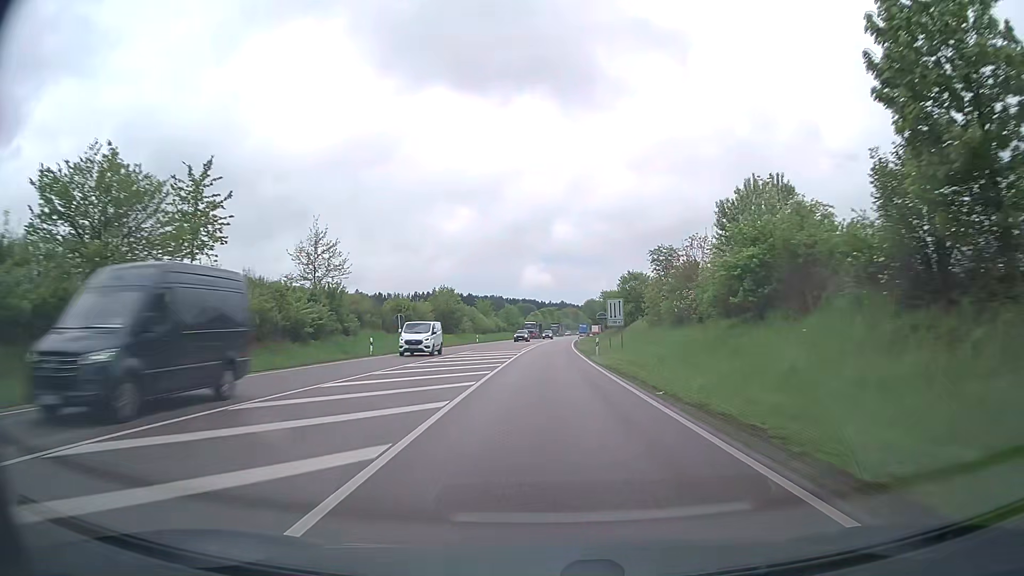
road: primary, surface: asphalt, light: Day
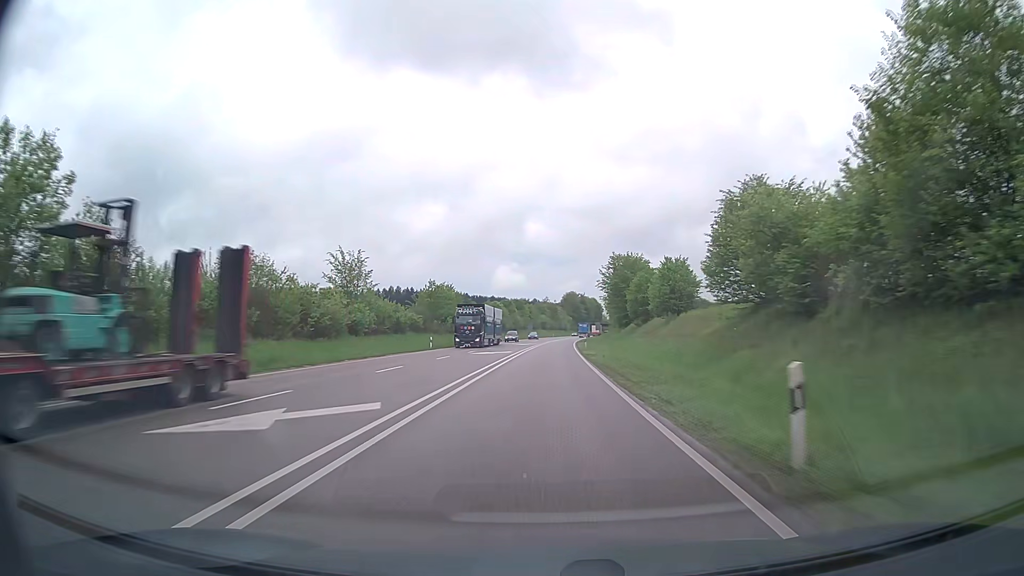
(+1.9, +80.0) m; +2°
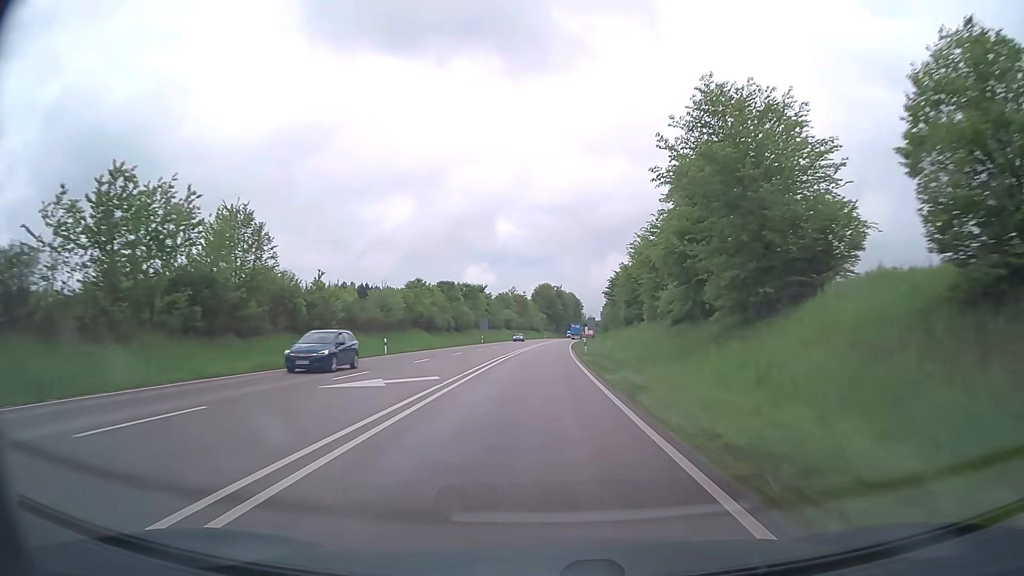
(+1.4, +63.7) m; +2°
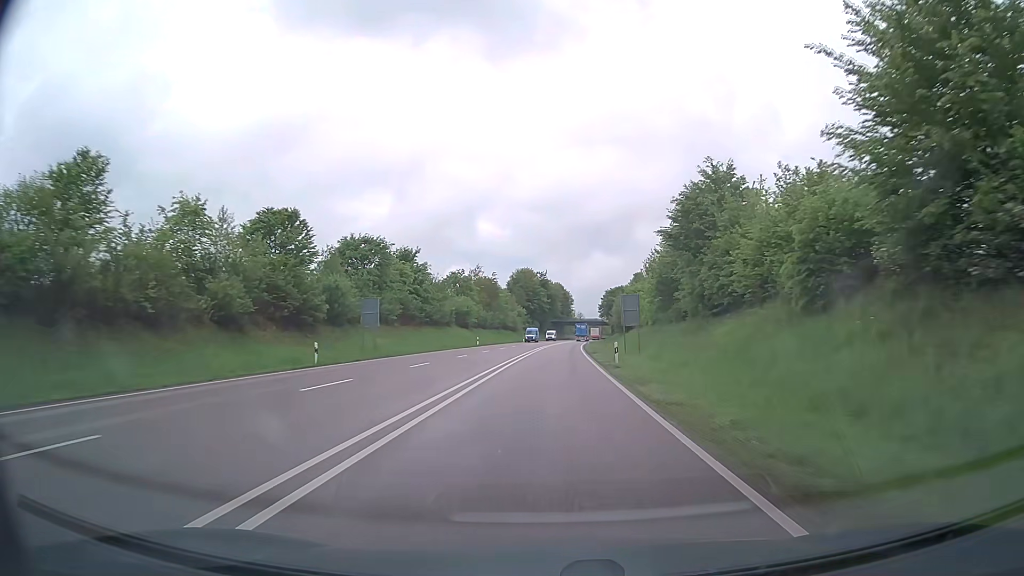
(+0.9, +63.8) m; +1°
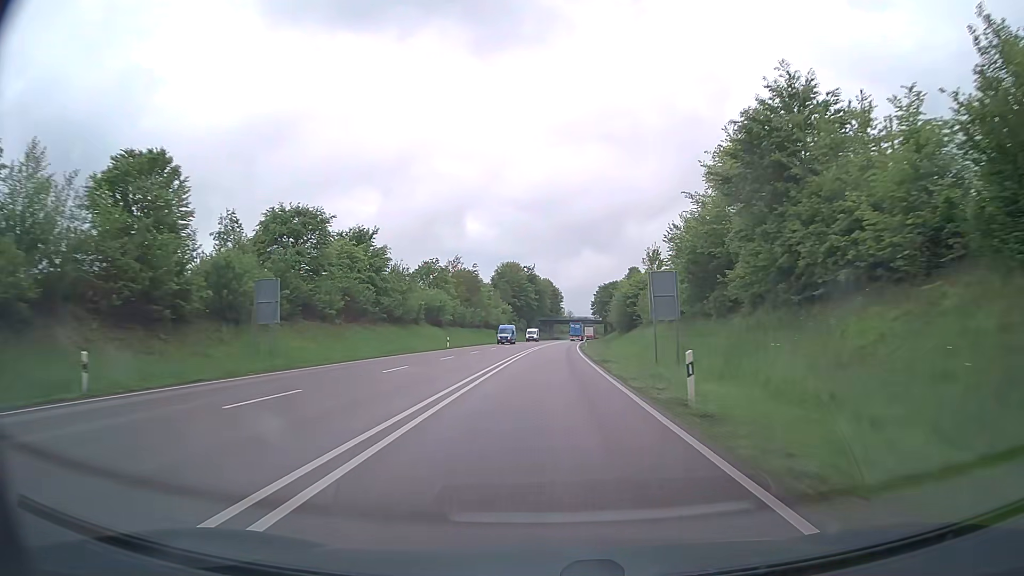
(+0.2, +16.0) m; +1°
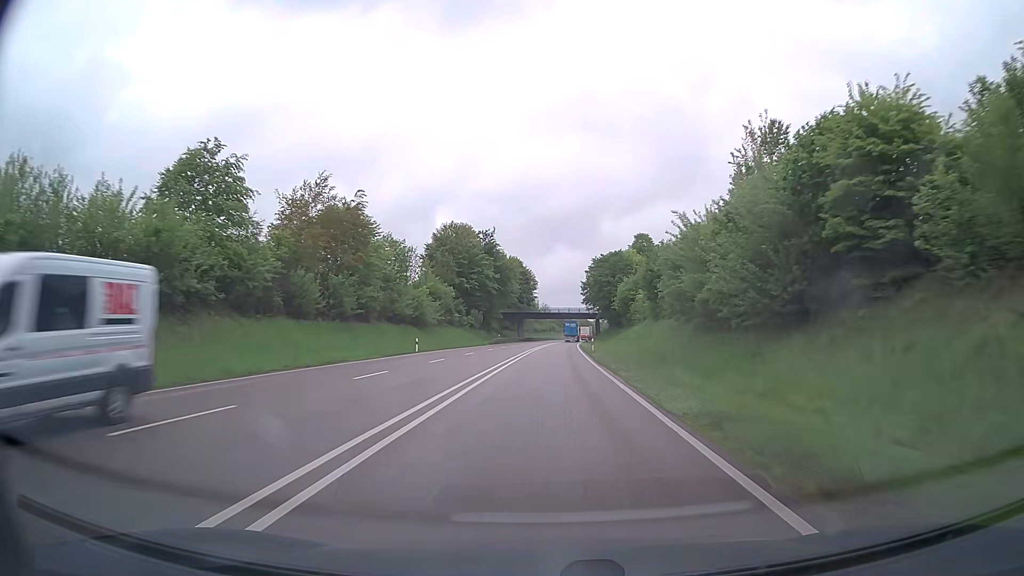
(+1.3, +63.5) m; +2°
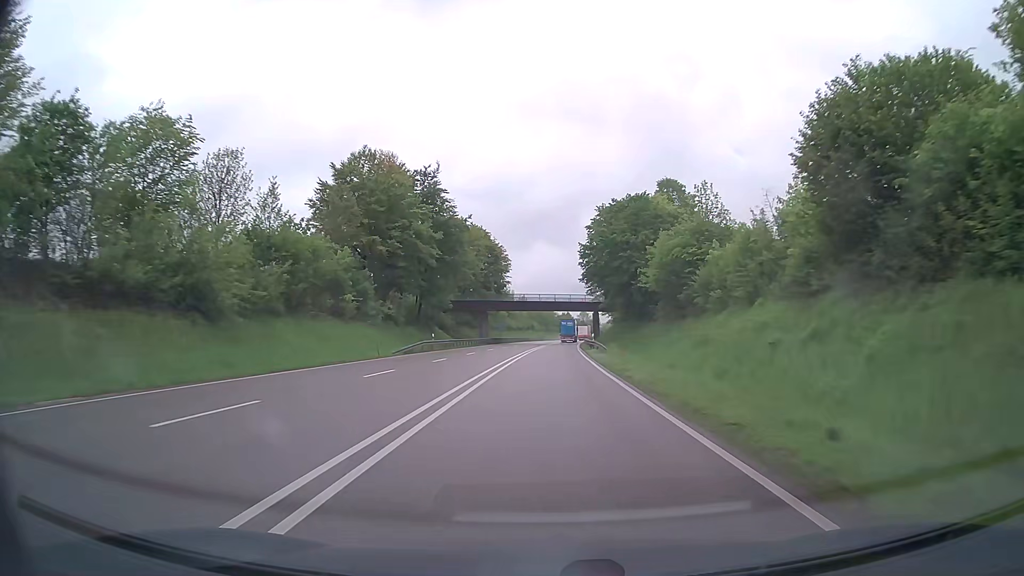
(+0.7, +46.9) m; +2°
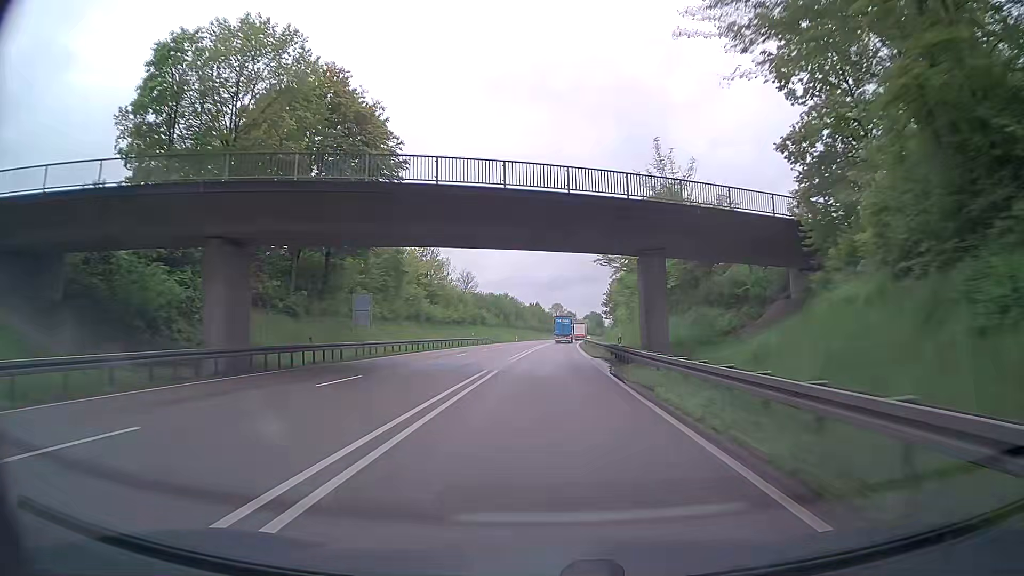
(+2.1, +76.1) m; +3°
(0, +10) (0, +20) (0, +30) (0, +40) (+1, +50) (+1, +60) (+1, +70) (+2, +80) (+2, +90) (+3, +100) m
